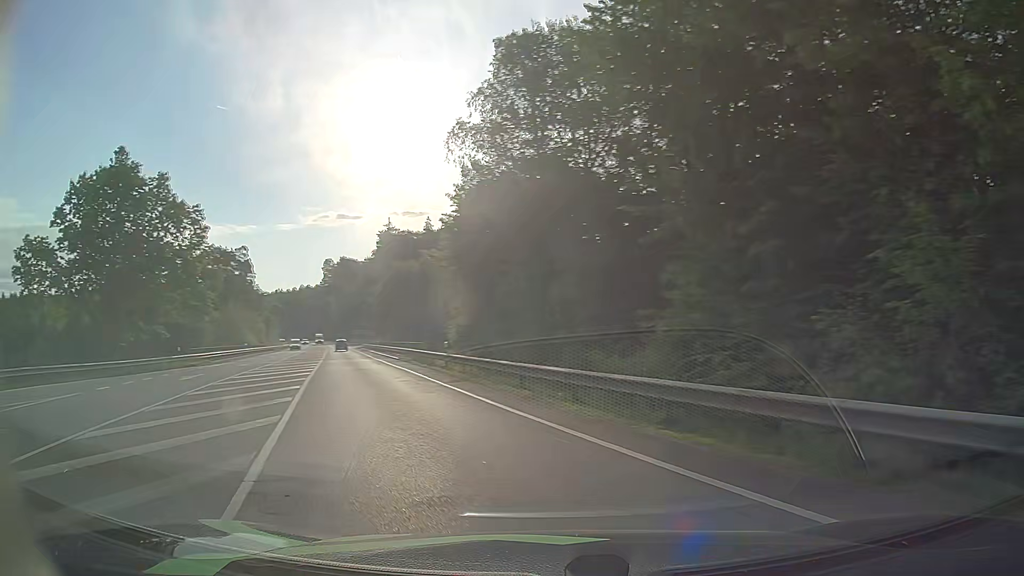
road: secondary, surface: asphalt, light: Day
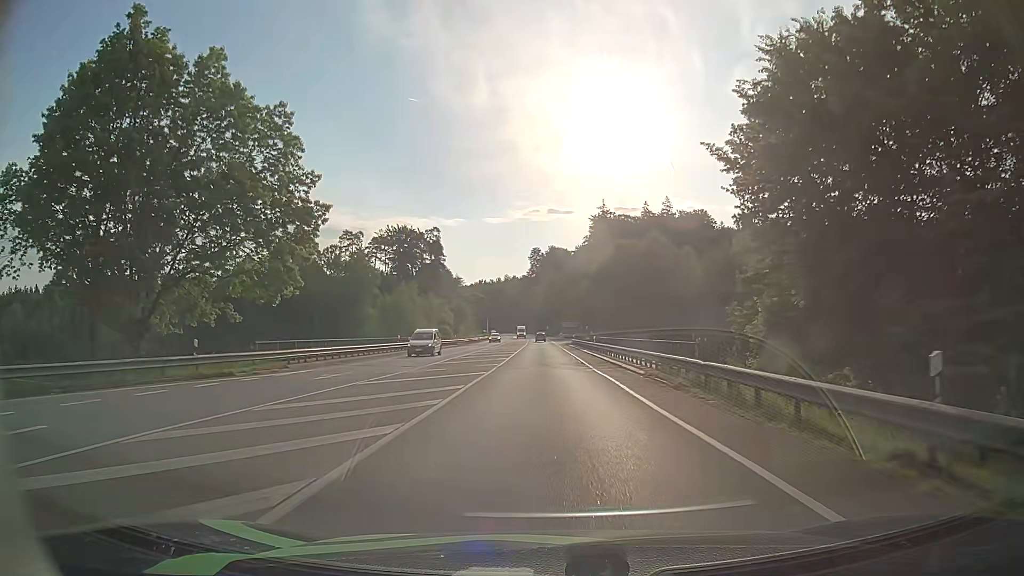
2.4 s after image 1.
(-6.9, +22.6) m; -22°
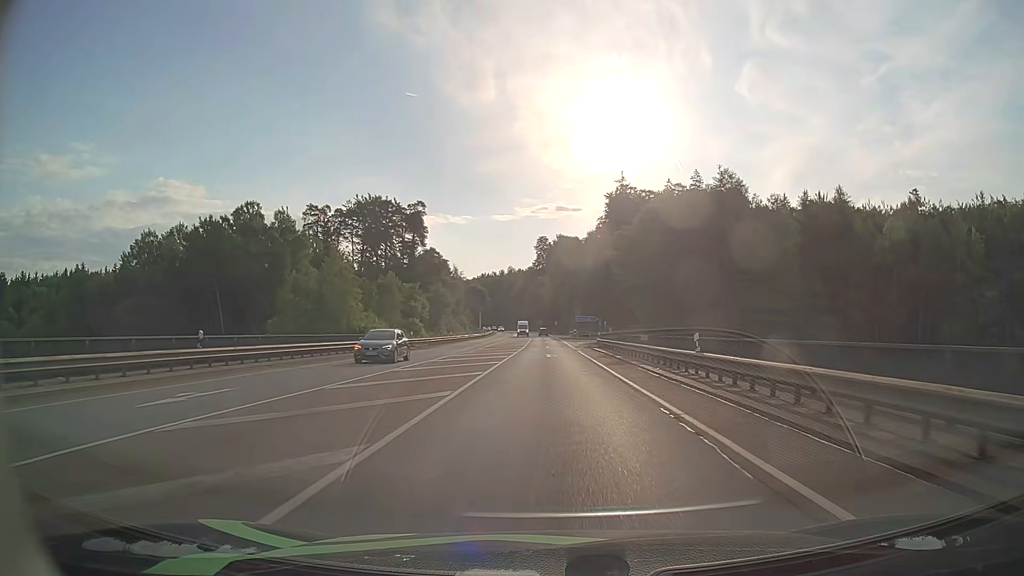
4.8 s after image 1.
(+0.1, +32.9) m; 0°
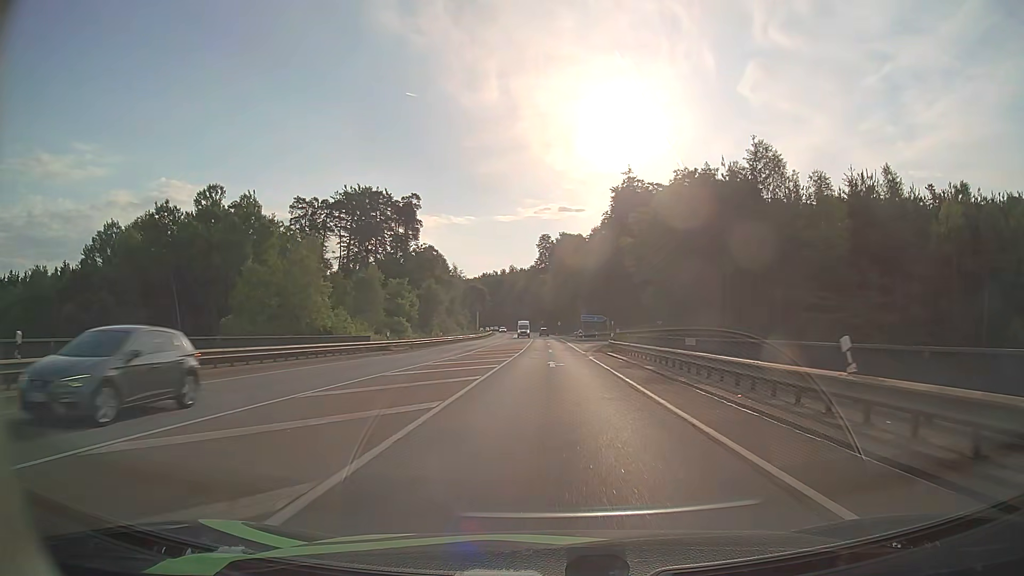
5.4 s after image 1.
(0.0, +9.3) m; 0°
(0, +10) (0, +20) (0, +30) (0, +40) (0, +50) (0, +60) (0, +70) (0, +80) (0, +90) (0, +100) m
